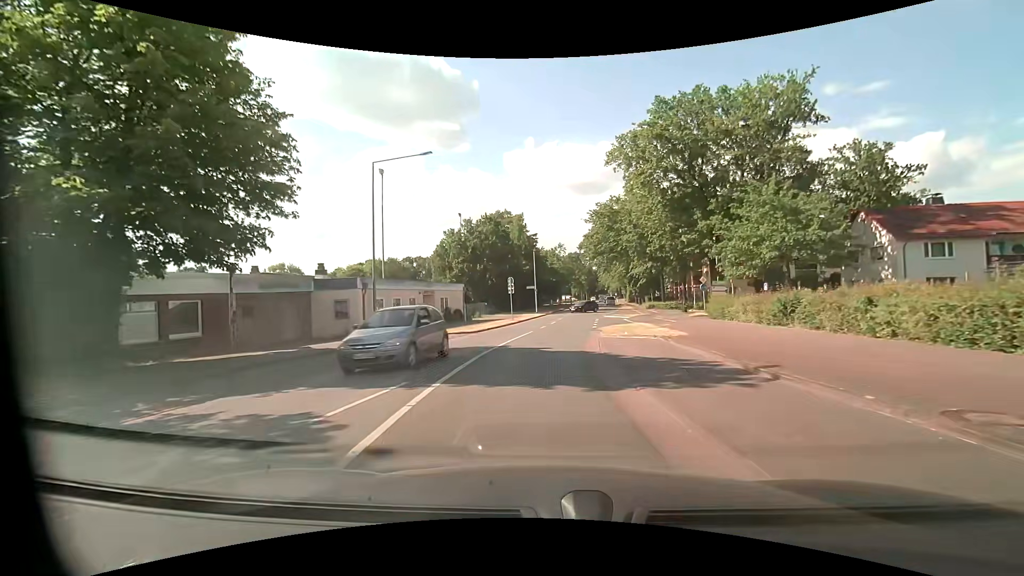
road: tertiary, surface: asphalt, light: Day
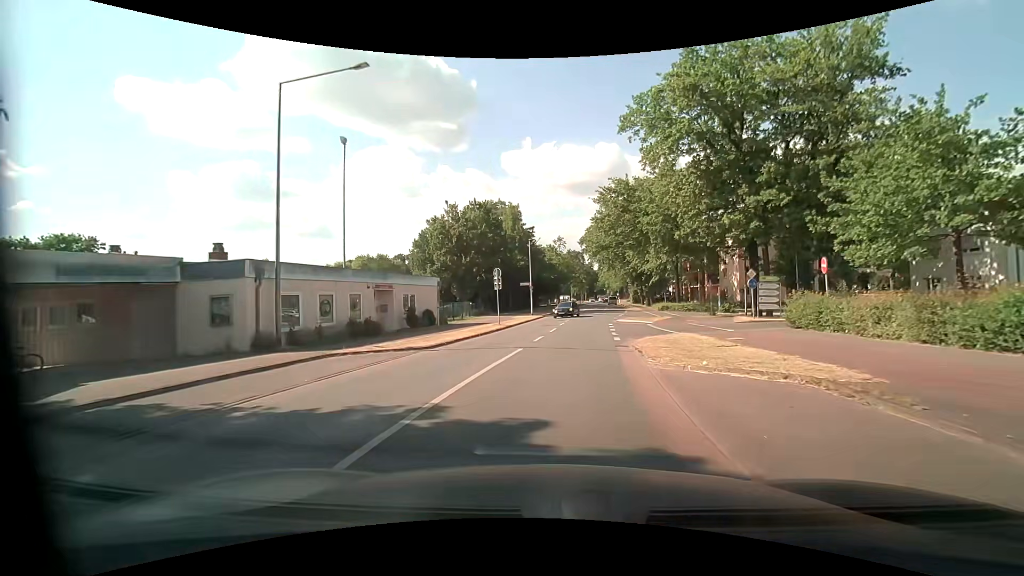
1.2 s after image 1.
(0.0, +9.9) m; +1°
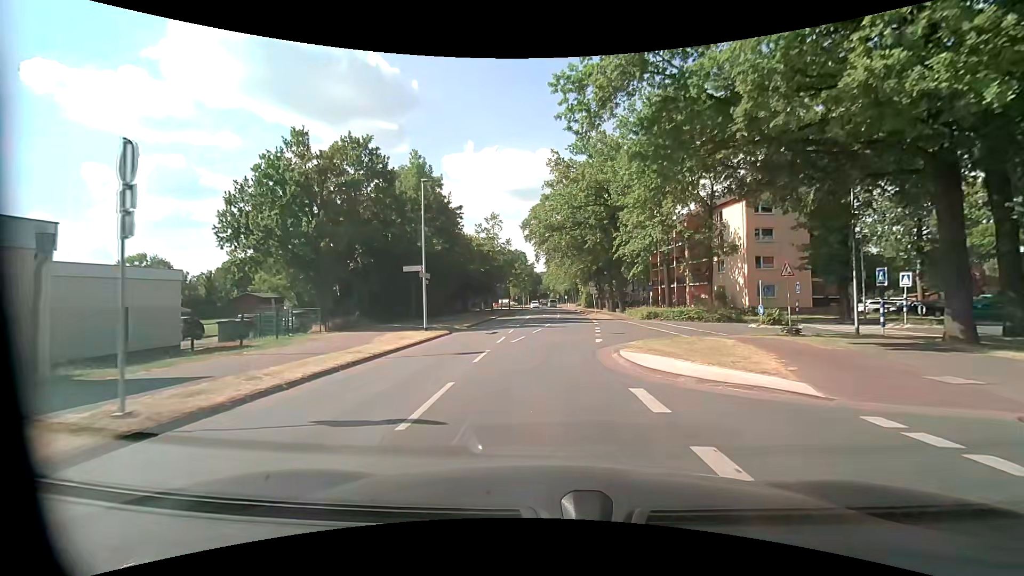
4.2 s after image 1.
(+1.5, +24.6) m; +6°
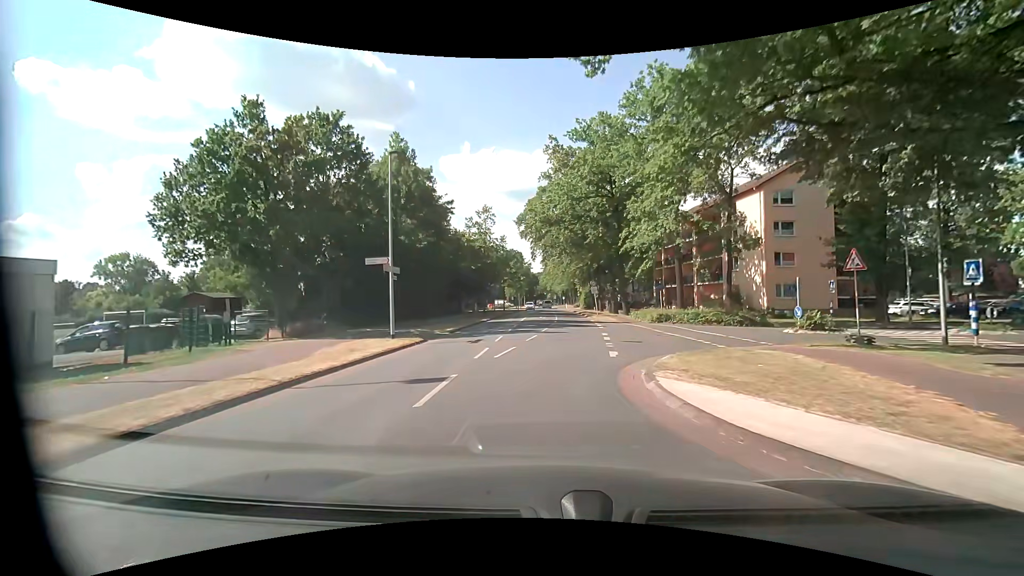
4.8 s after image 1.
(0.0, +4.9) m; 0°
